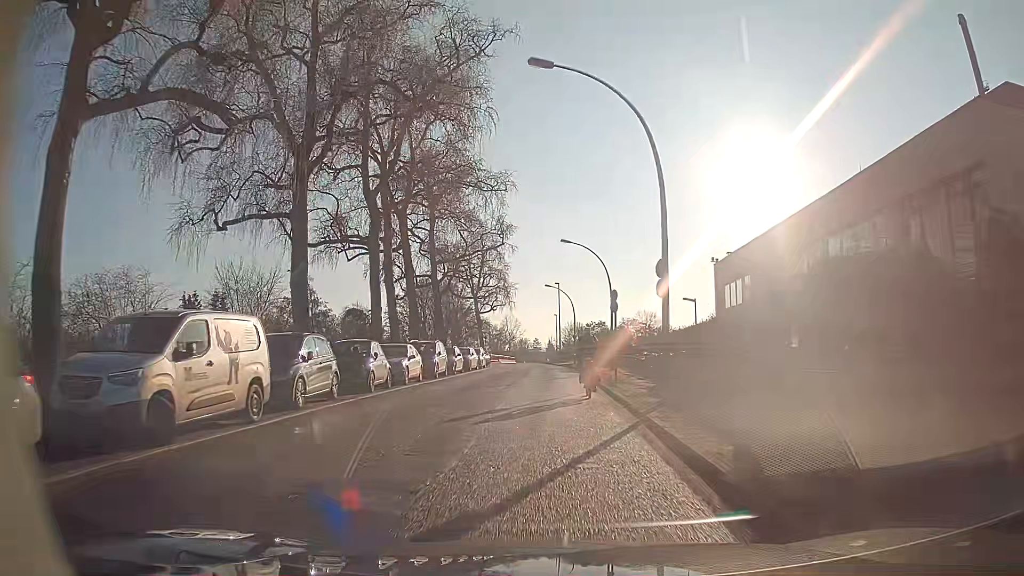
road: residential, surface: asphalt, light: Day
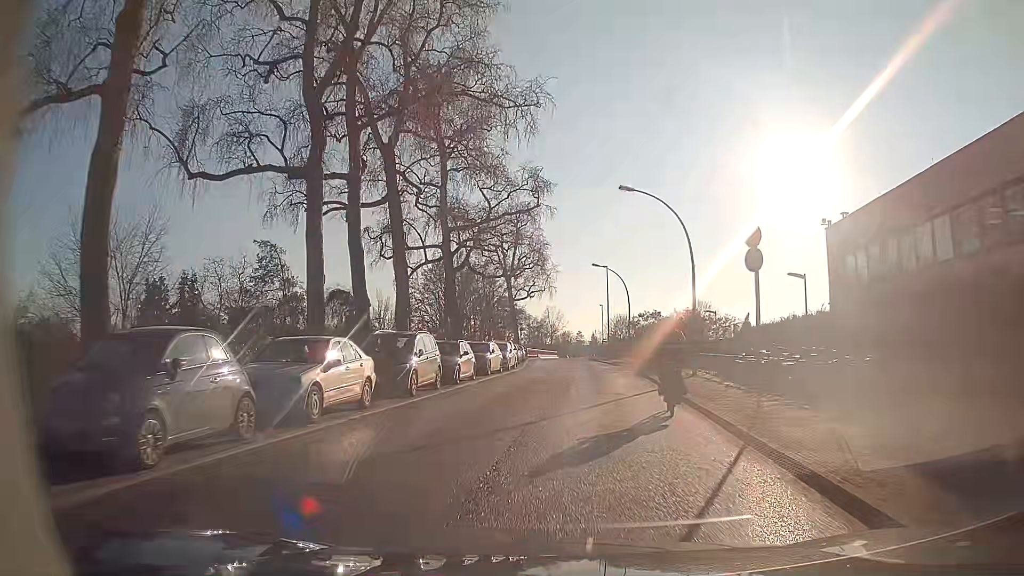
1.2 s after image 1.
(-0.3, +12.8) m; -4°
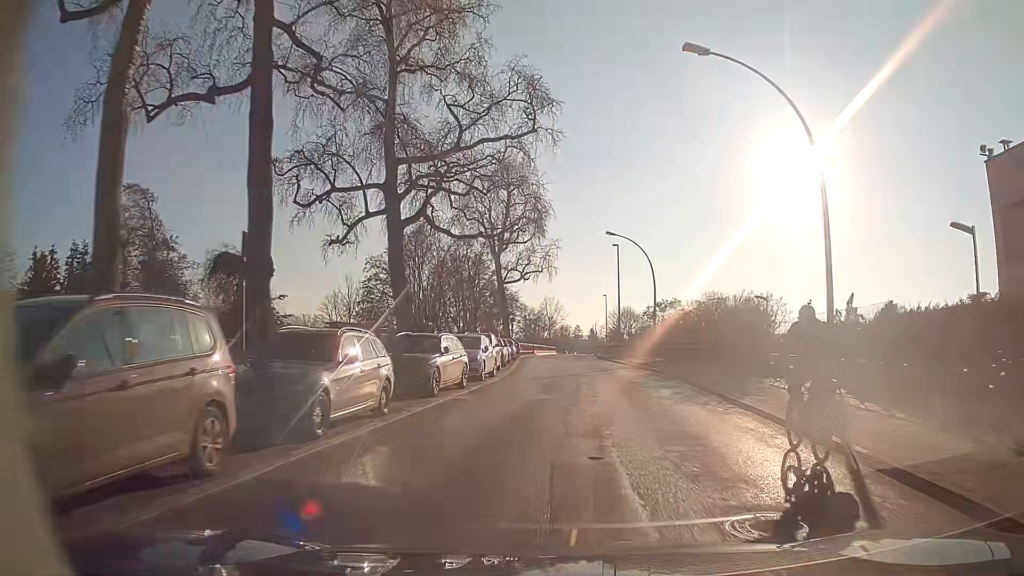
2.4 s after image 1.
(+0.1, +13.8) m; +1°
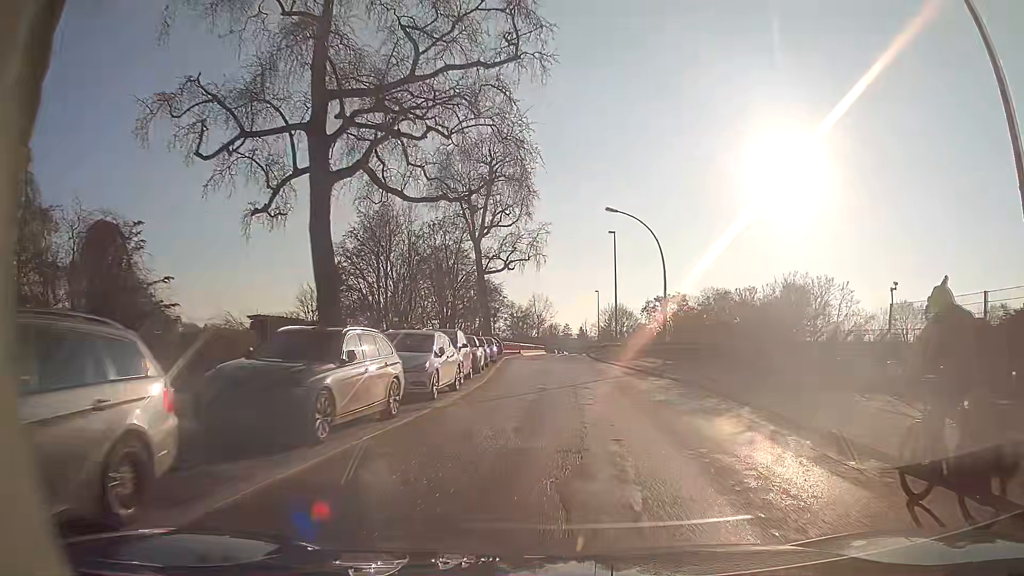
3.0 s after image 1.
(+0.1, +7.3) m; +1°
